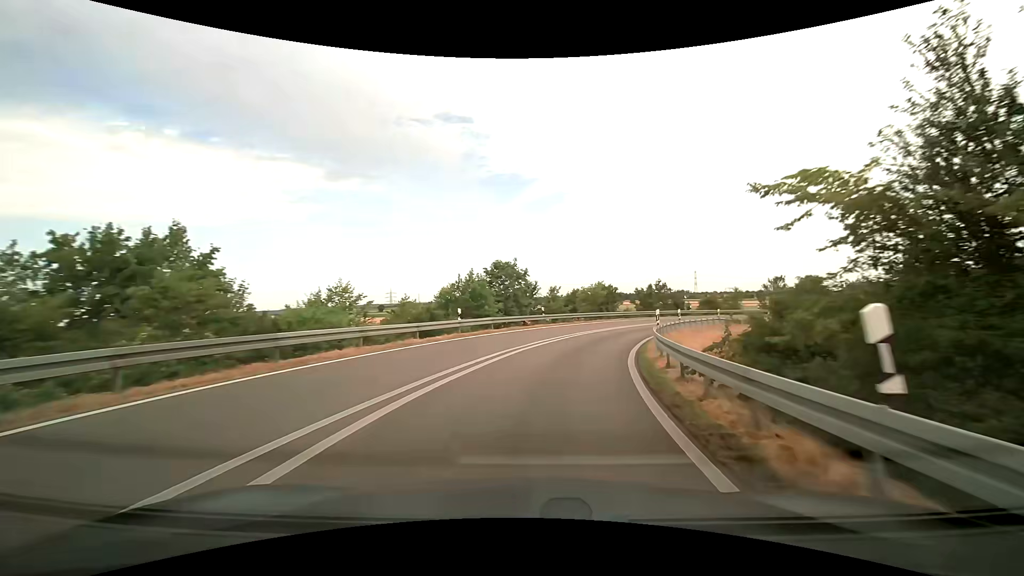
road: trunk_link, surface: asphalt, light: Day
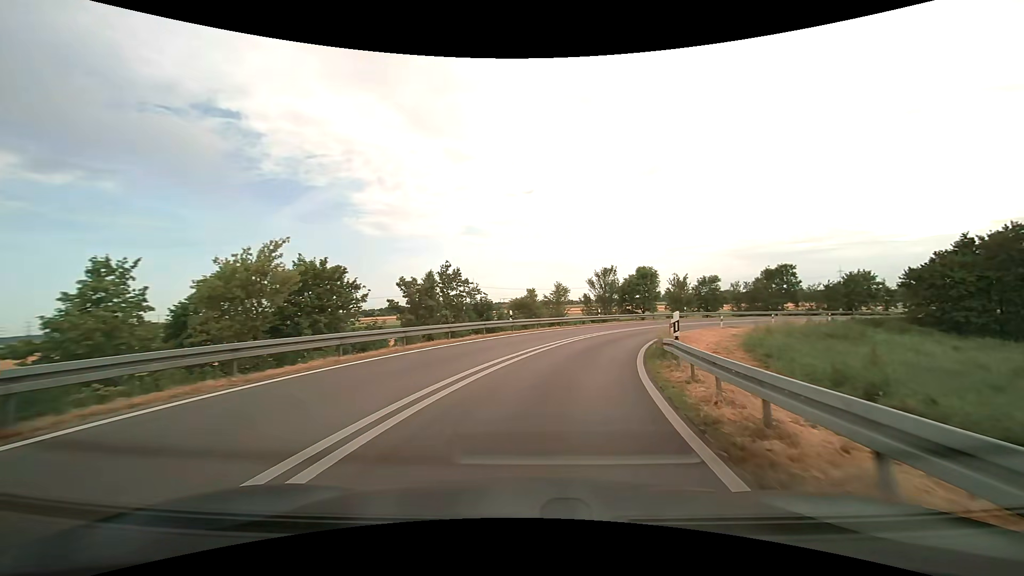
(+7.5, +33.9) m; +24°
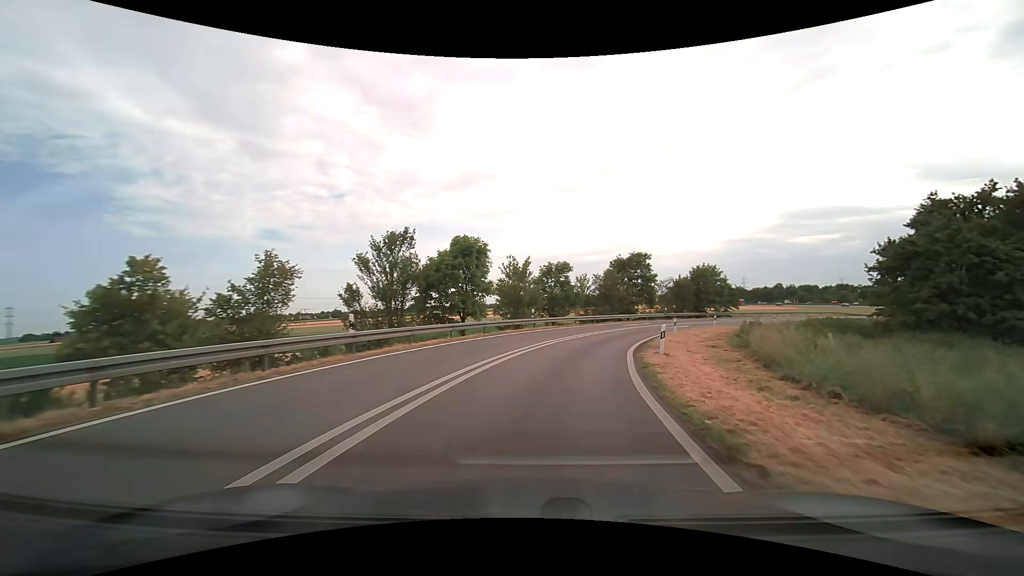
(+5.2, +27.9) m; +22°
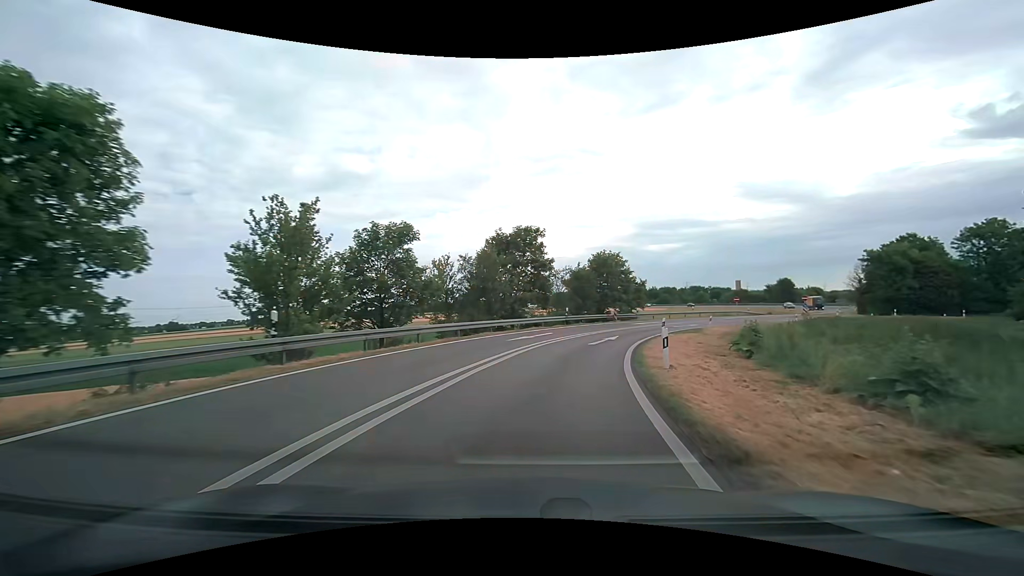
(+2.8, +21.4) m; +14°
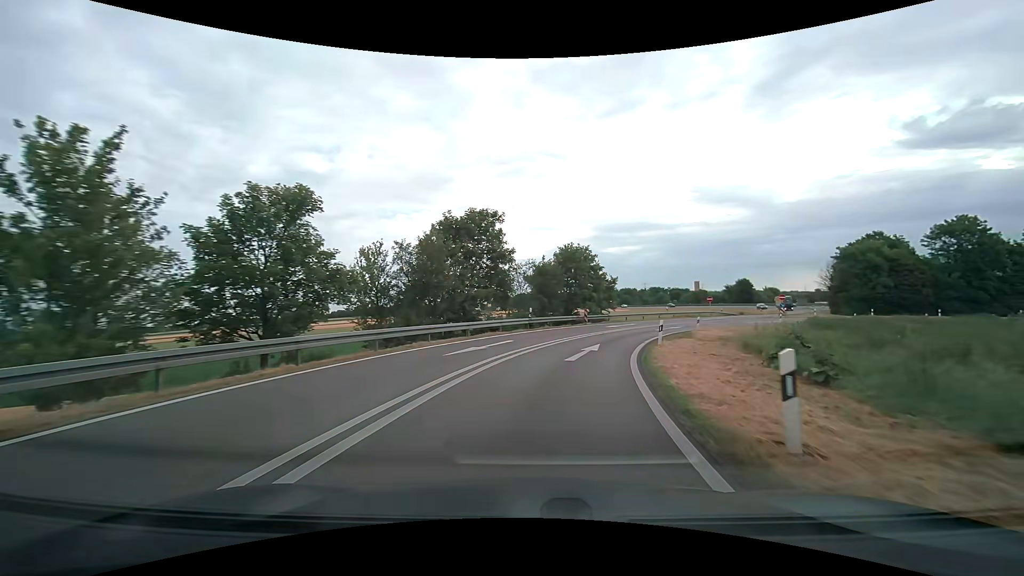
(+0.2, +7.1) m; +3°
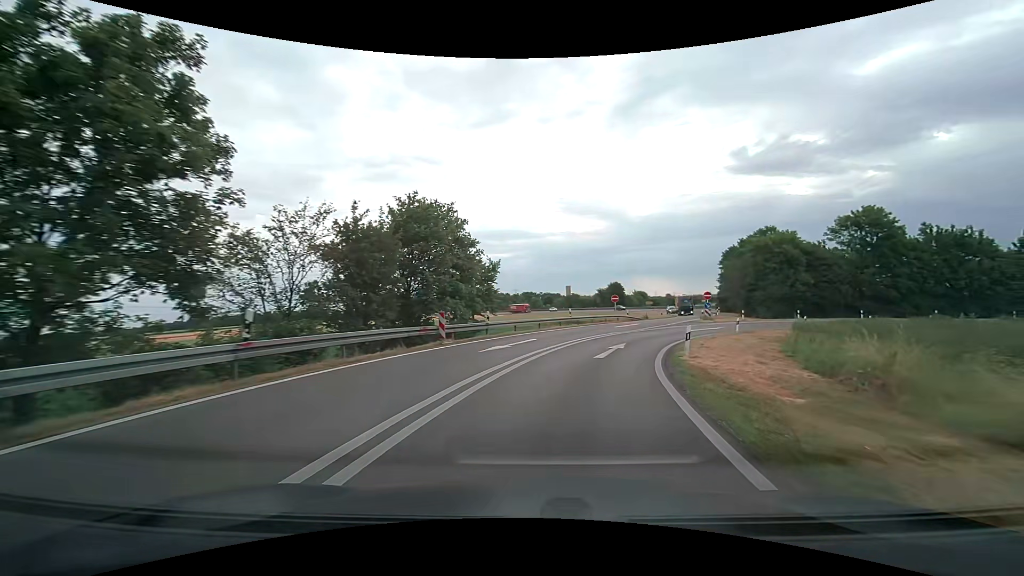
(+2.9, +21.0) m; +15°
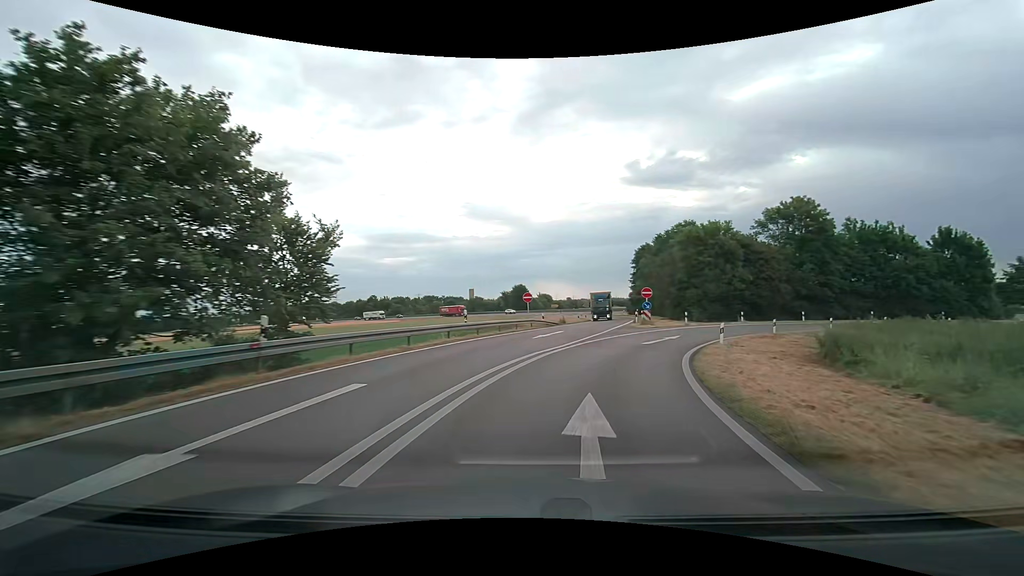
(+1.2, +13.7) m; +11°
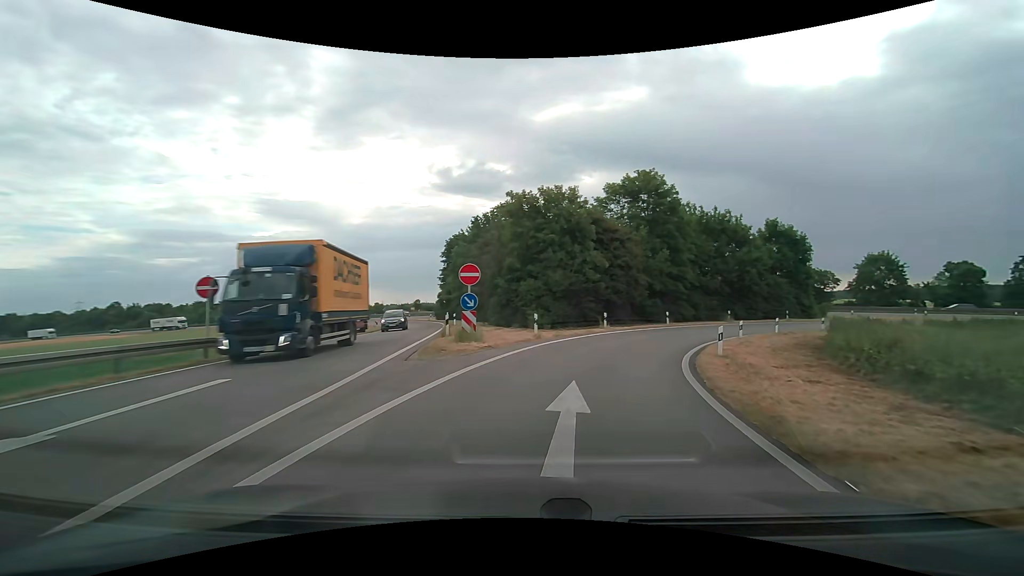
(+3.3, +19.7) m; +21°
(+1, +10) (+4, +20) (+8, +29) (+14, +37) (+21, +43) (+30, +48) (+40, +52) (+49, +53) (+59, +53) (+69, +50) m
